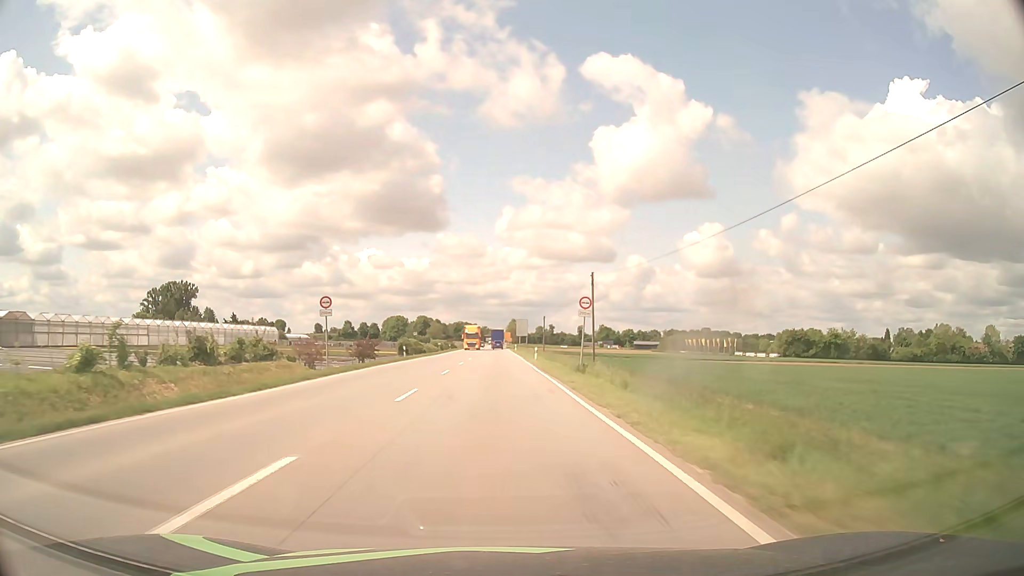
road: primary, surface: asphalt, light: Day
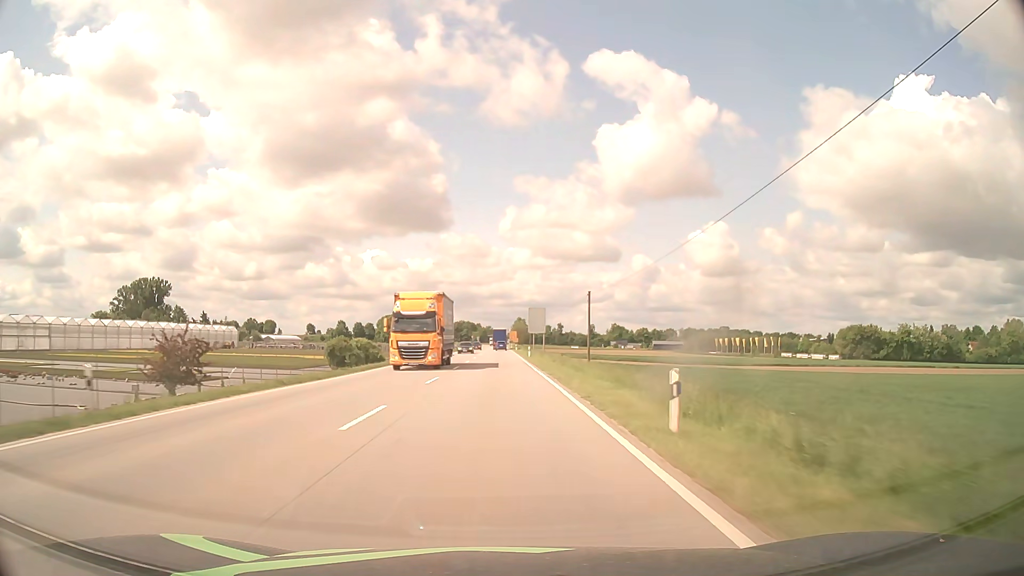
(-0.1, +41.3) m; 0°
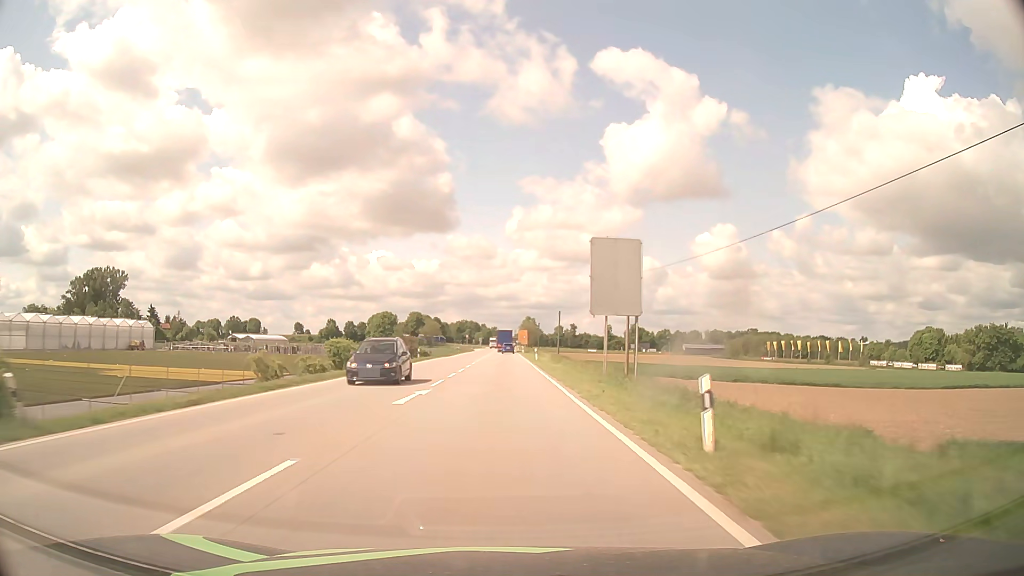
(-0.3, +54.5) m; -1°
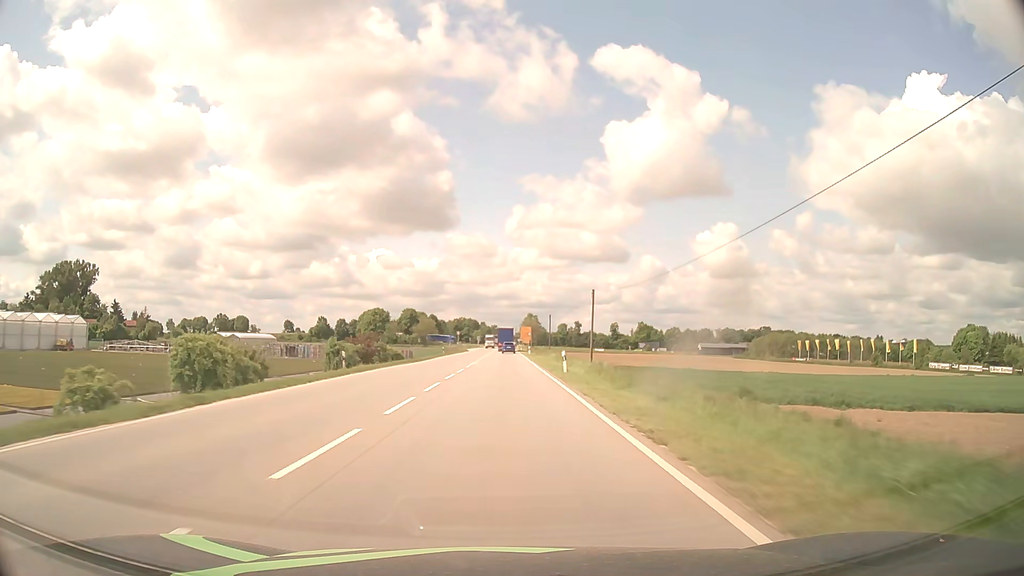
(0.0, +27.1) m; 0°
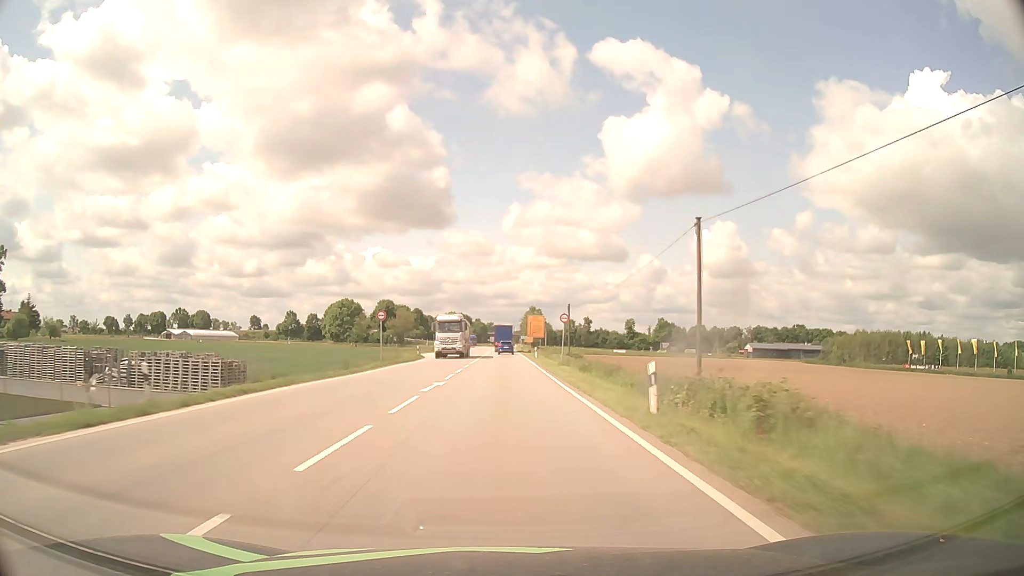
(+0.1, +67.4) m; 0°
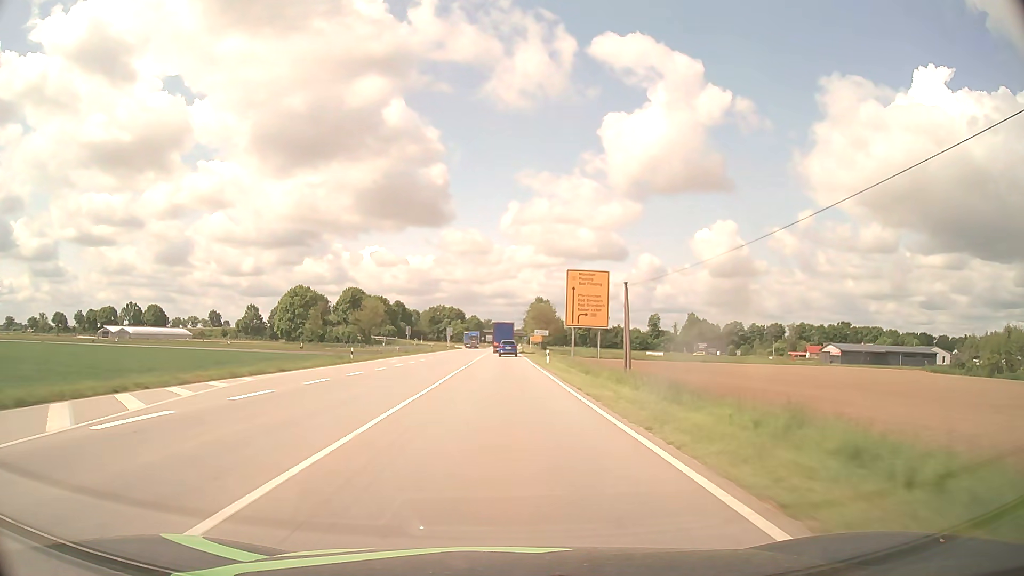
(-0.1, +66.5) m; 0°
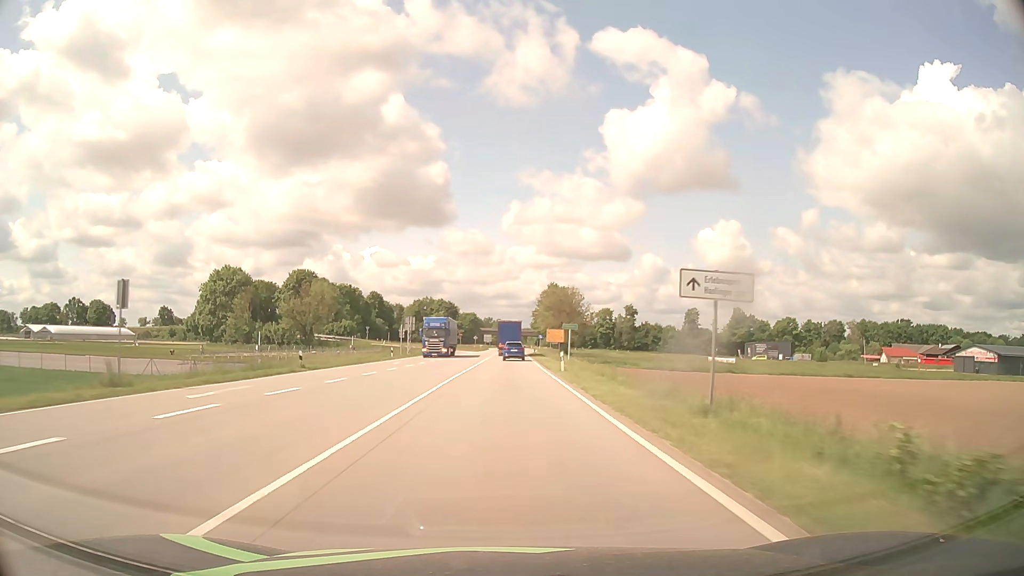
(-0.1, +64.2) m; 0°
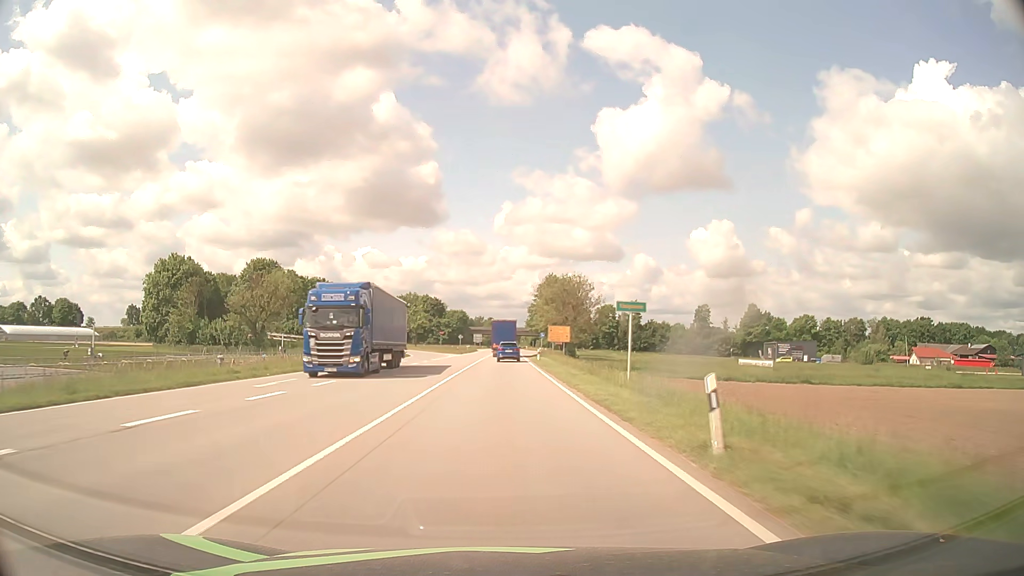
(+0.2, +25.1) m; +1°
(0, +10) (0, +20) (0, +30) (0, +40) (0, +50) (0, +60) (+1, +70) (+1, +80) (+2, +90) (+2, +100) m
